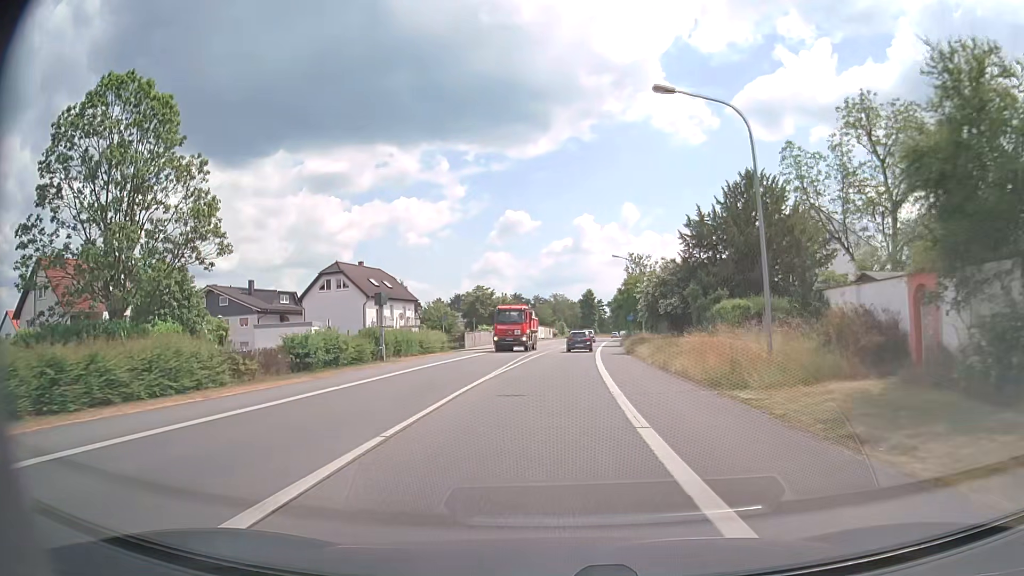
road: primary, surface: asphalt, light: Day
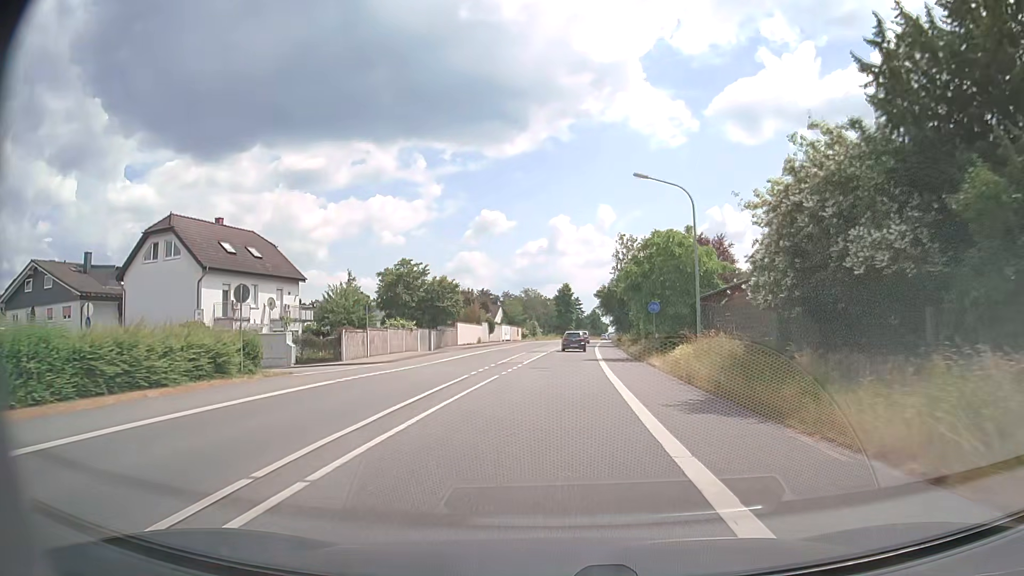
(+0.6, +29.9) m; +3°
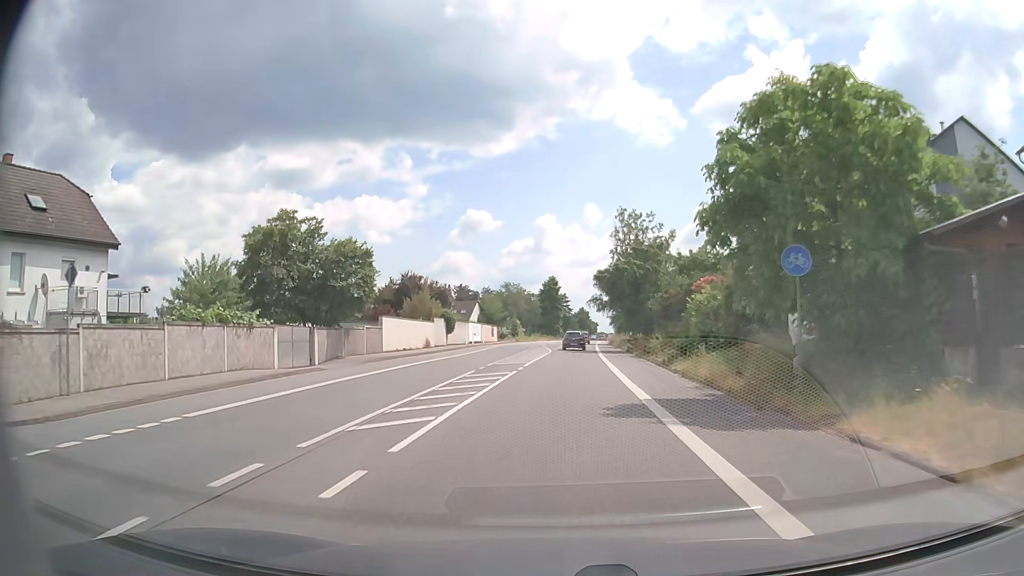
(+0.1, +22.8) m; +1°
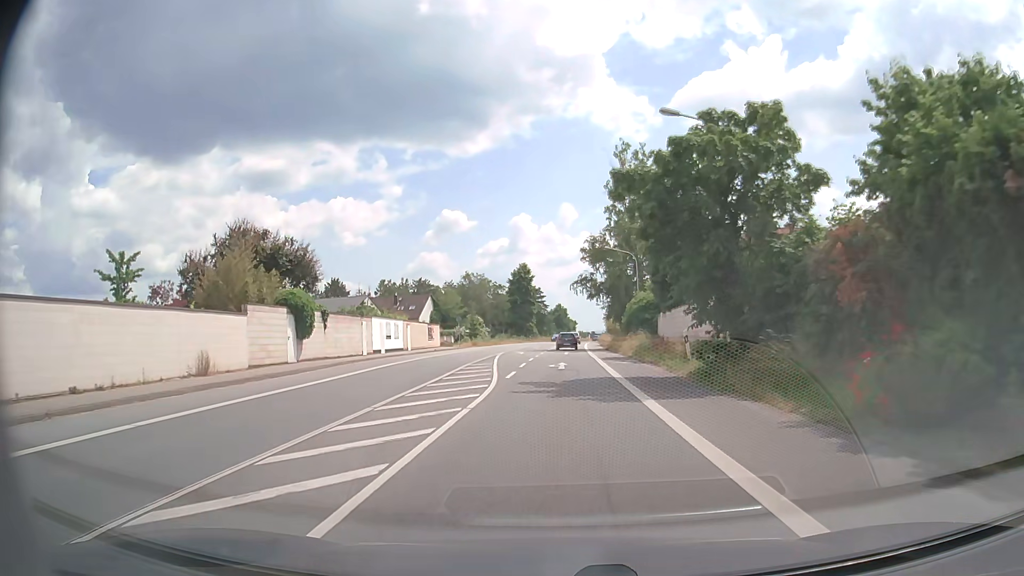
(+0.5, +31.0) m; +2°
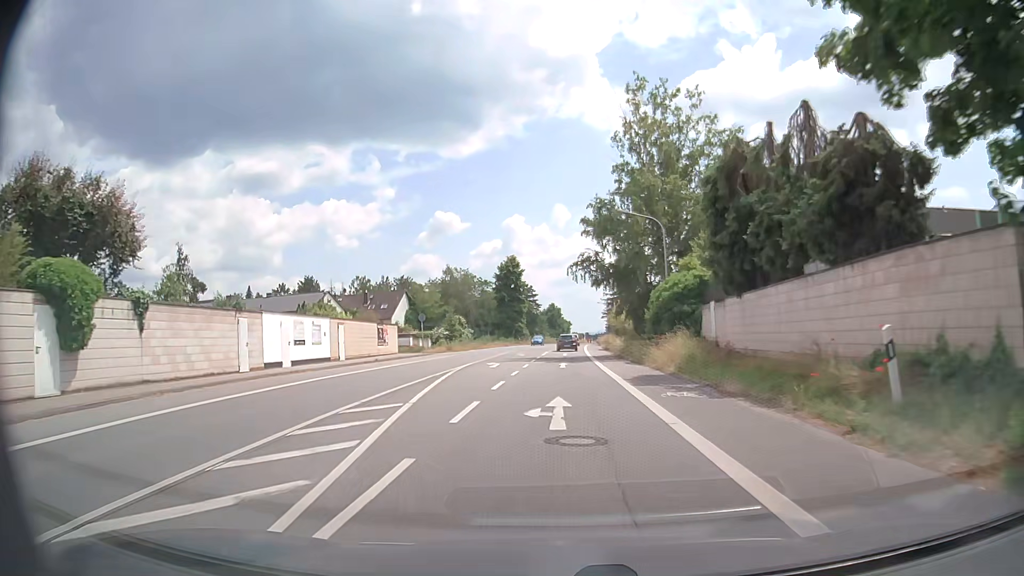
(+0.1, +15.7) m; +1°
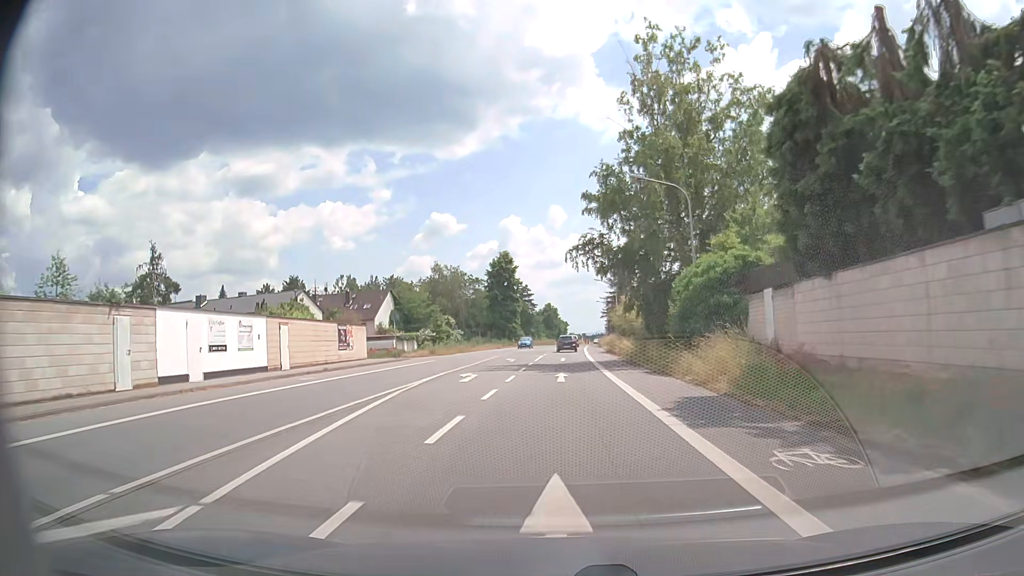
(0.0, +7.9) m; 0°
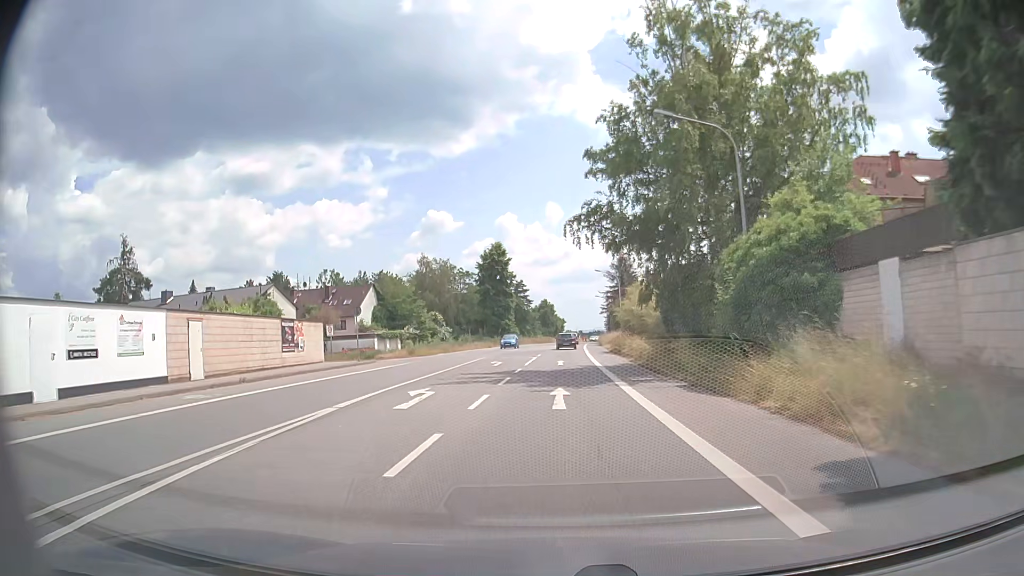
(+0.1, +7.9) m; +1°
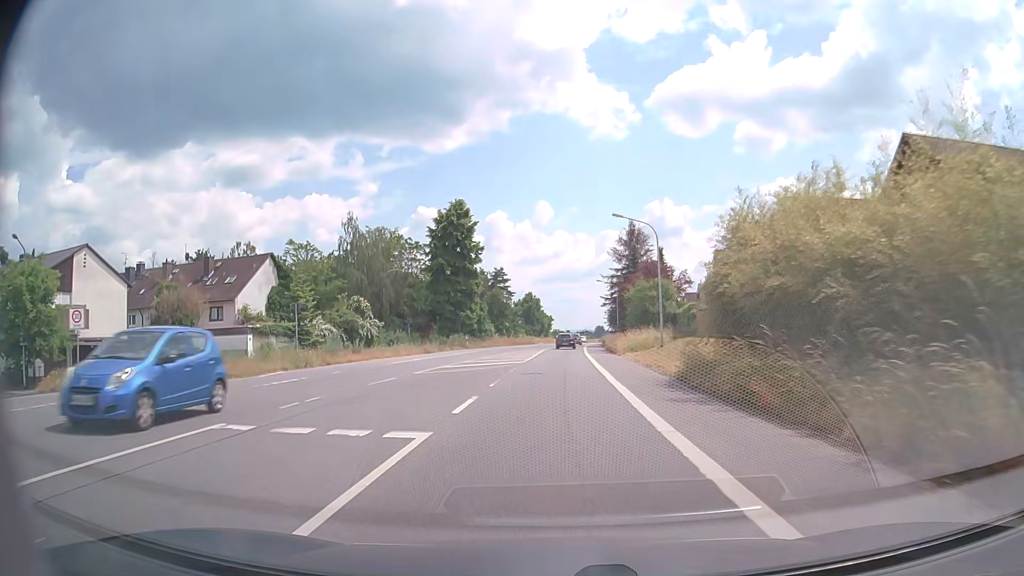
(+0.2, +31.8) m; +1°
(0, +10) (0, +20) (0, +30) (0, +40) (+1, +50) (+1, +60) (+1, +70) (+2, +80) (+2, +90) (+3, +100) m
